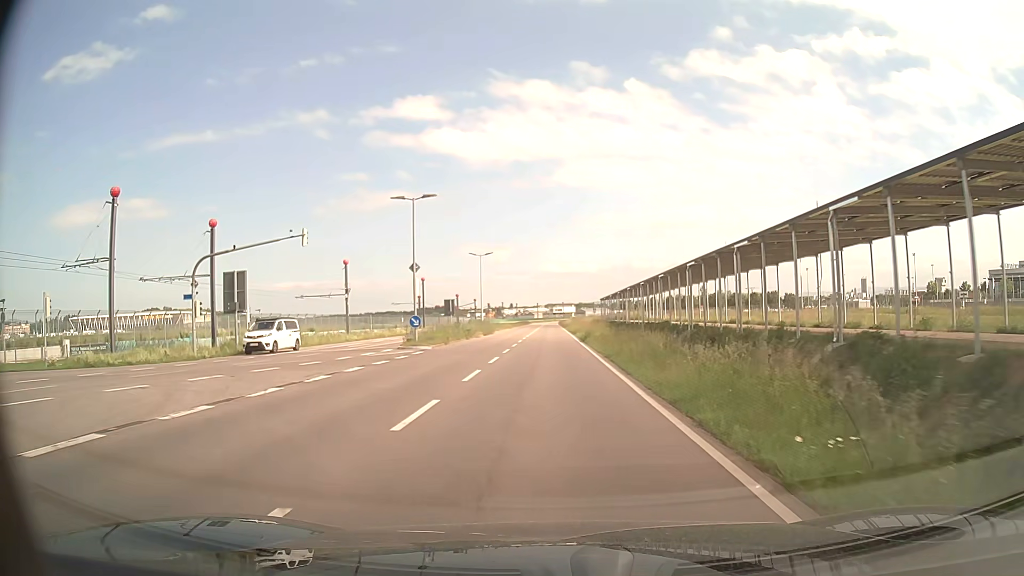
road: secondary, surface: asphalt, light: Day
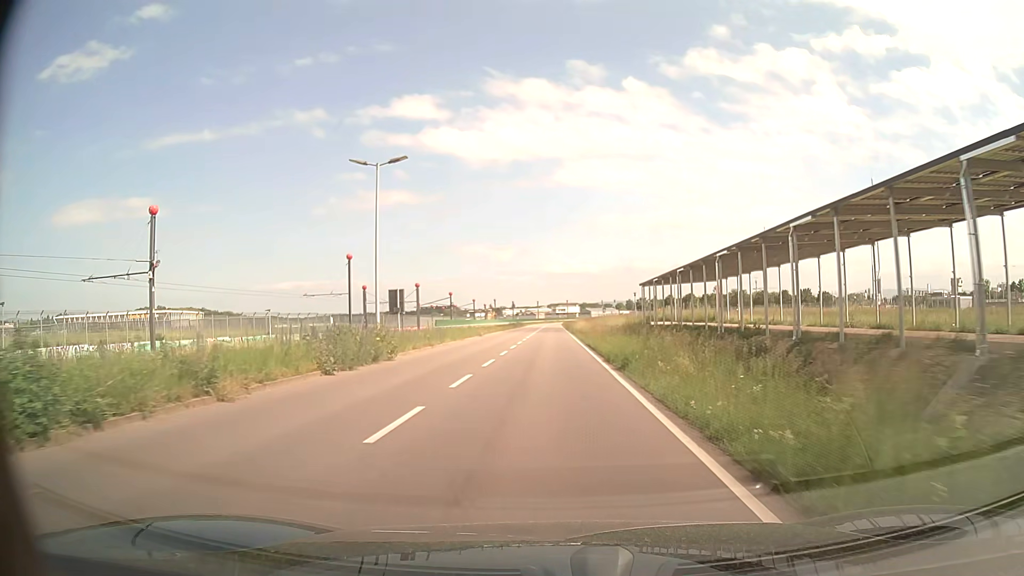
(0.0, +37.5) m; 0°
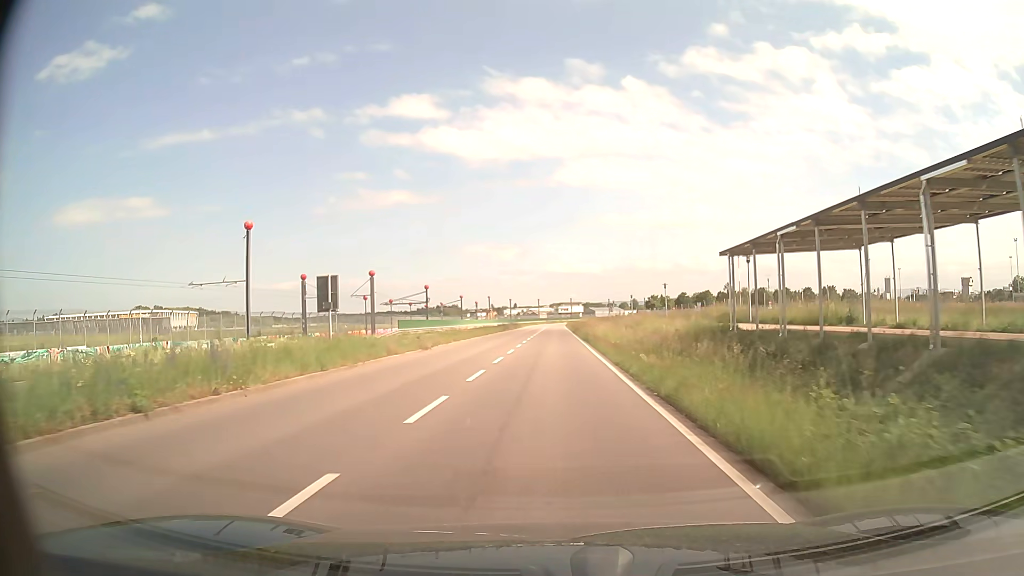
(0.0, +22.5) m; 0°
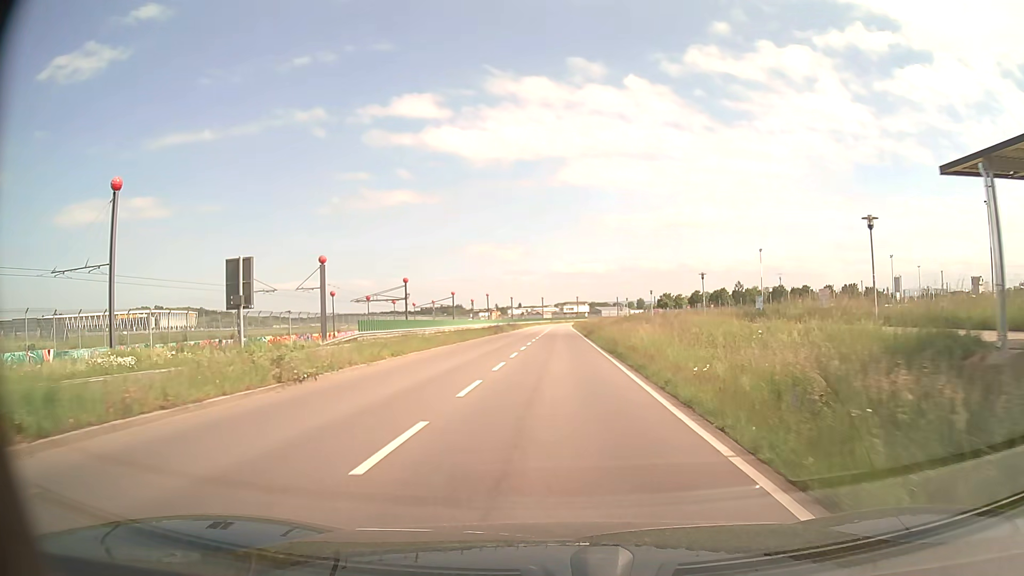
(0.0, +15.0) m; 0°
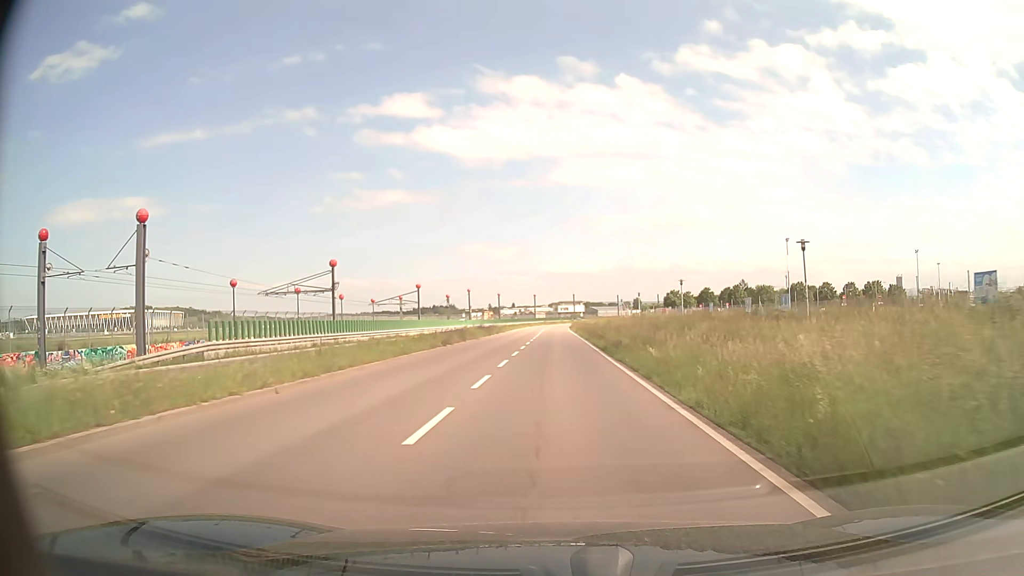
(+0.1, +22.5) m; +1°
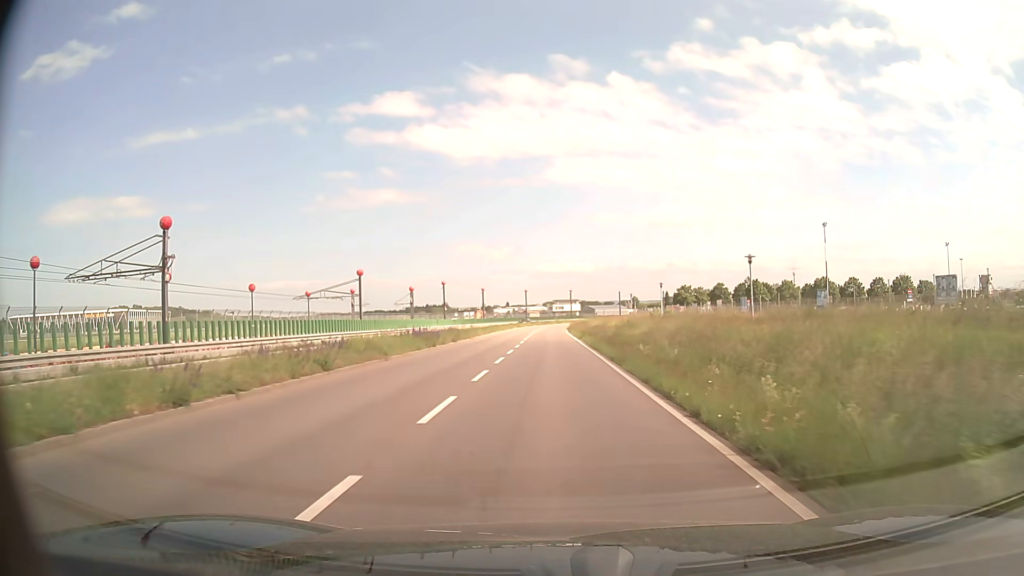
(+0.1, +22.6) m; +1°
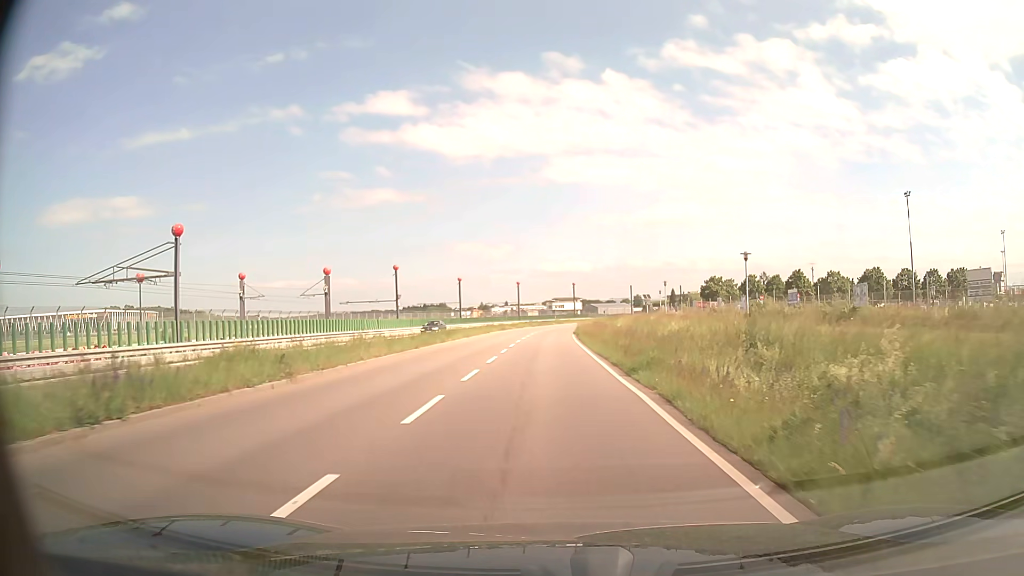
(0.0, +30.1) m; 0°
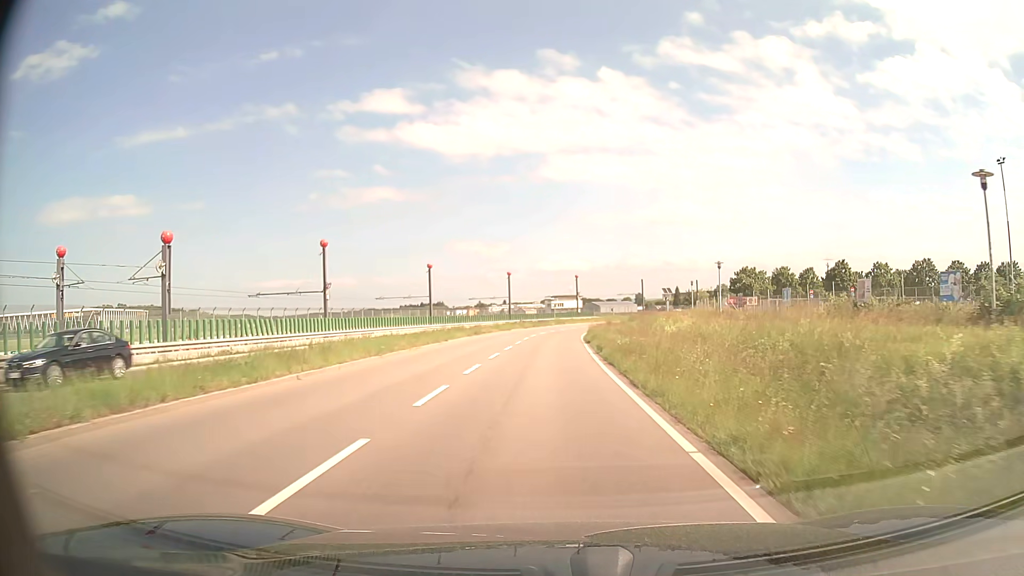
(0.0, +22.4) m; 0°
(0, +10) (0, +20) (0, +30) (0, +40) (+1, +50) (+2, +60) (+3, +70) (+5, +80) (+8, +89) (+12, +98) m
